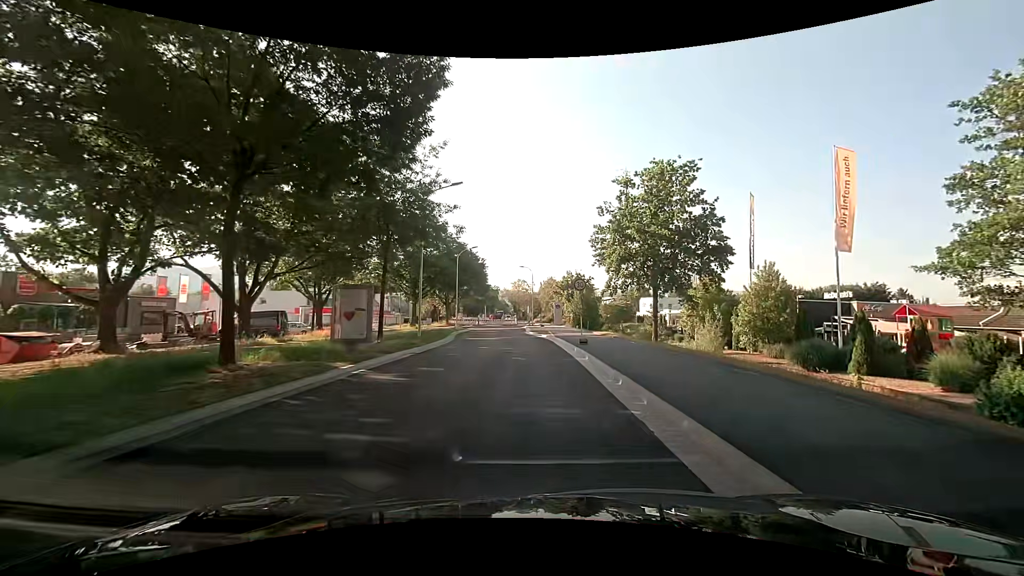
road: tertiary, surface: asphalt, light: Day
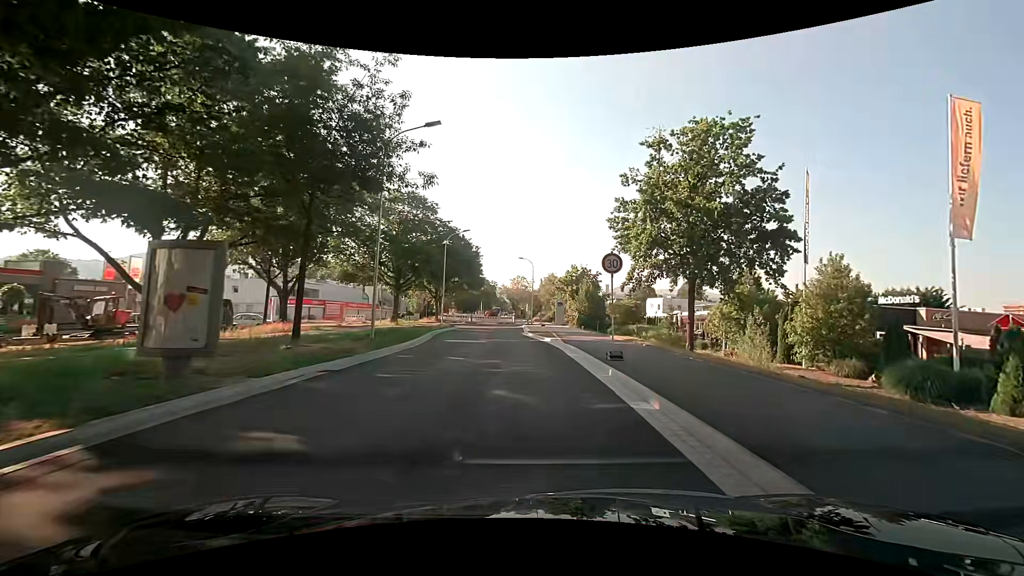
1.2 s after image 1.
(-0.2, +8.6) m; -2°
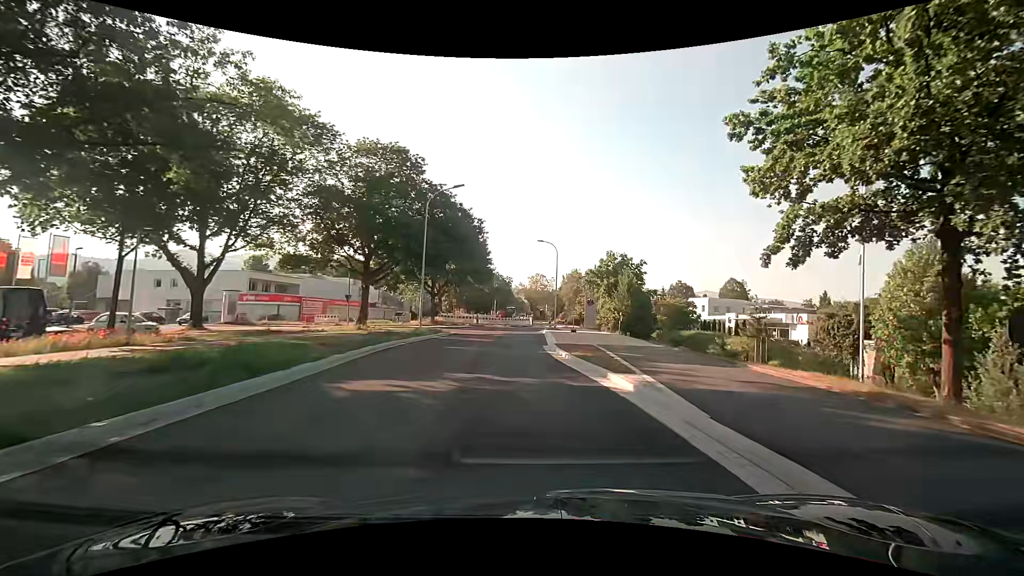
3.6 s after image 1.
(-0.1, +16.8) m; -1°
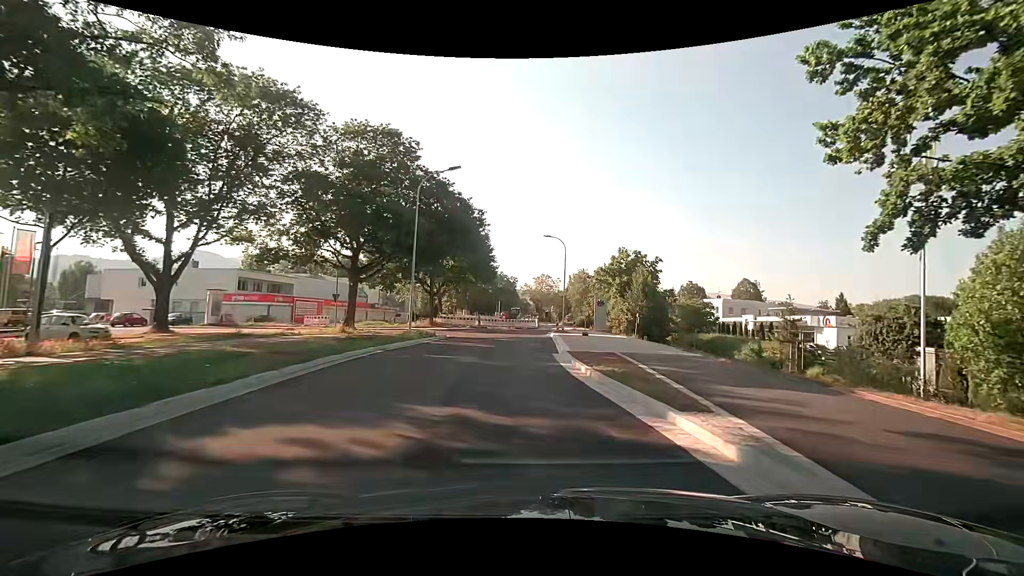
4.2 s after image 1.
(-0.1, +4.1) m; -2°
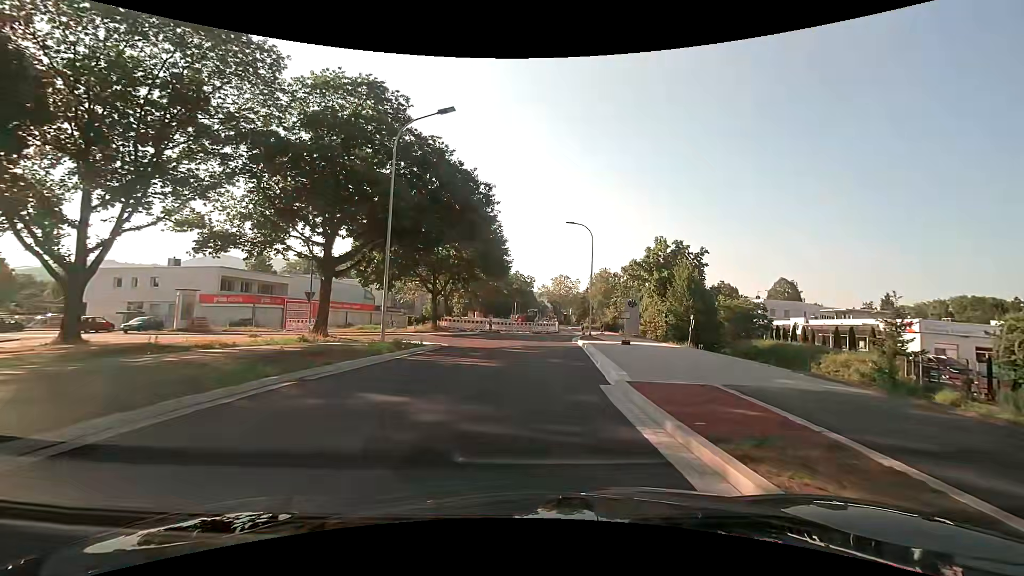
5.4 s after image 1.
(0.0, +8.1) m; -2°
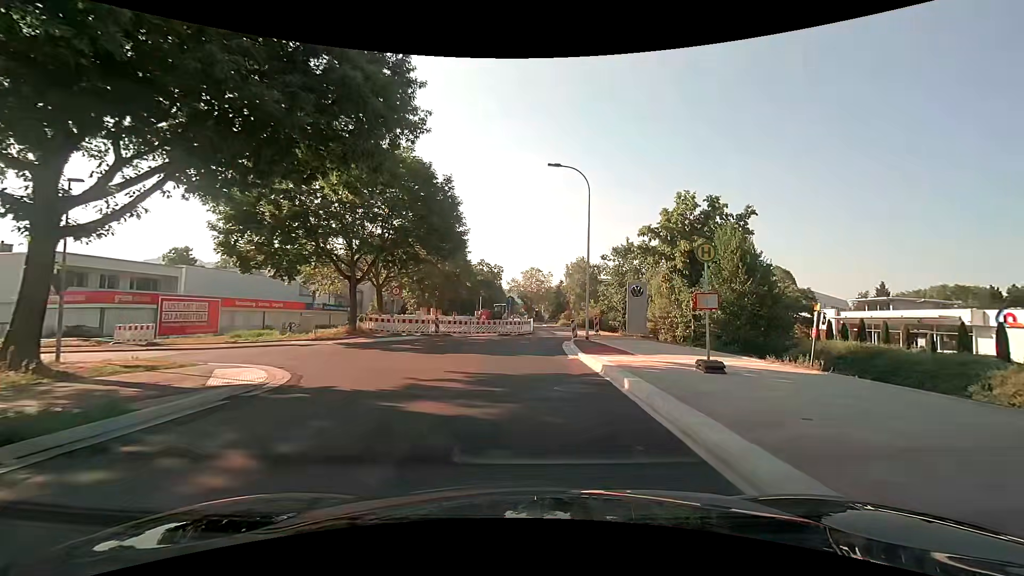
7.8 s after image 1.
(+0.4, +14.6) m; +4°
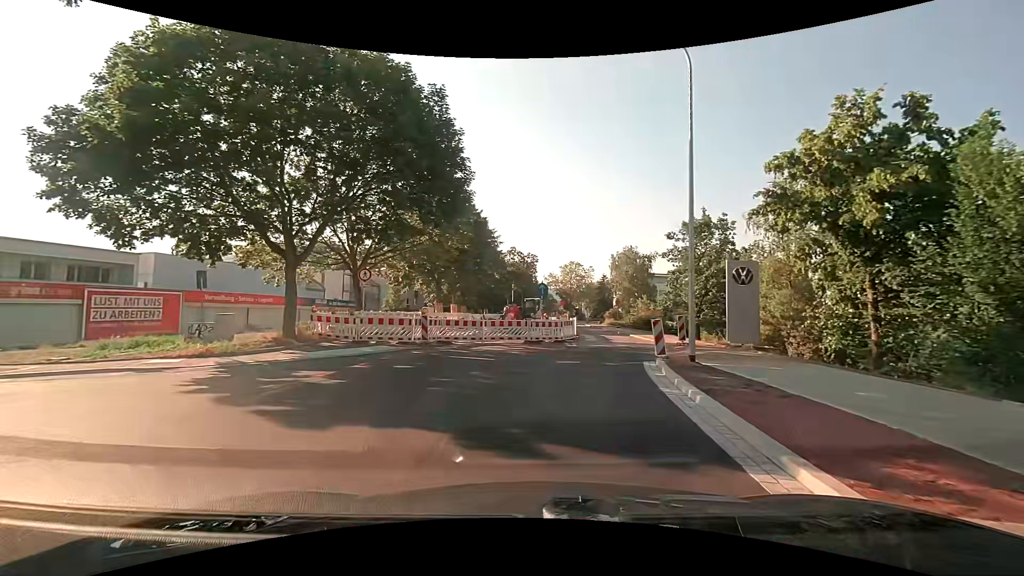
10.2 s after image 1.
(-0.1, +12.4) m; -5°
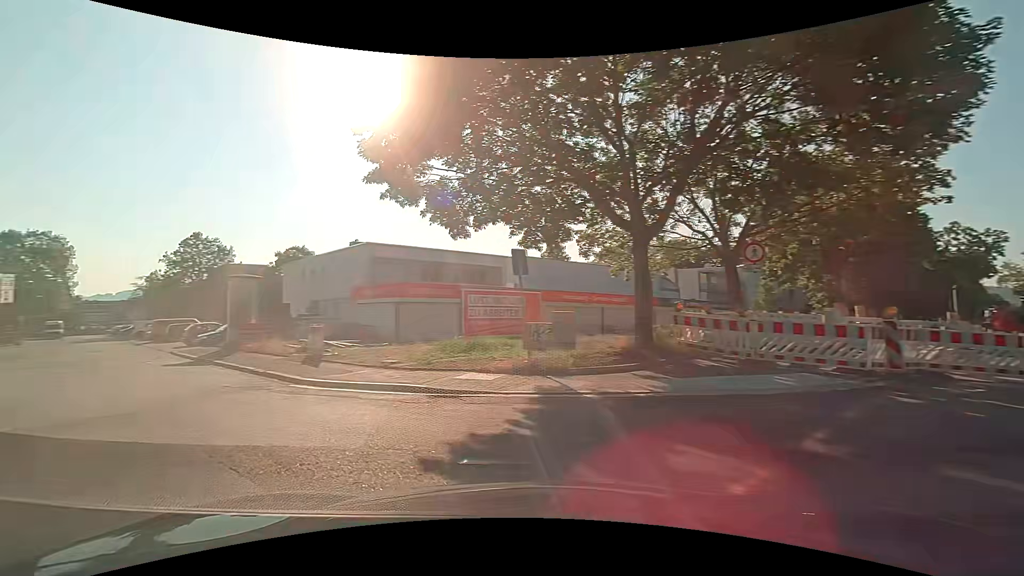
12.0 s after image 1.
(-2.3, +7.5) m; -41°
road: unclassified
